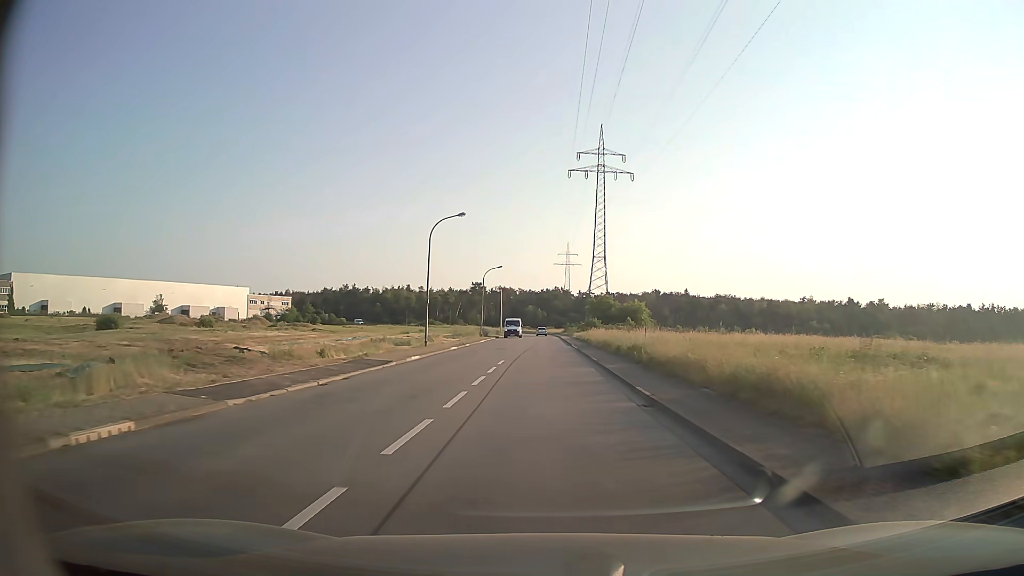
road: unclassified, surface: asphalt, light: Day
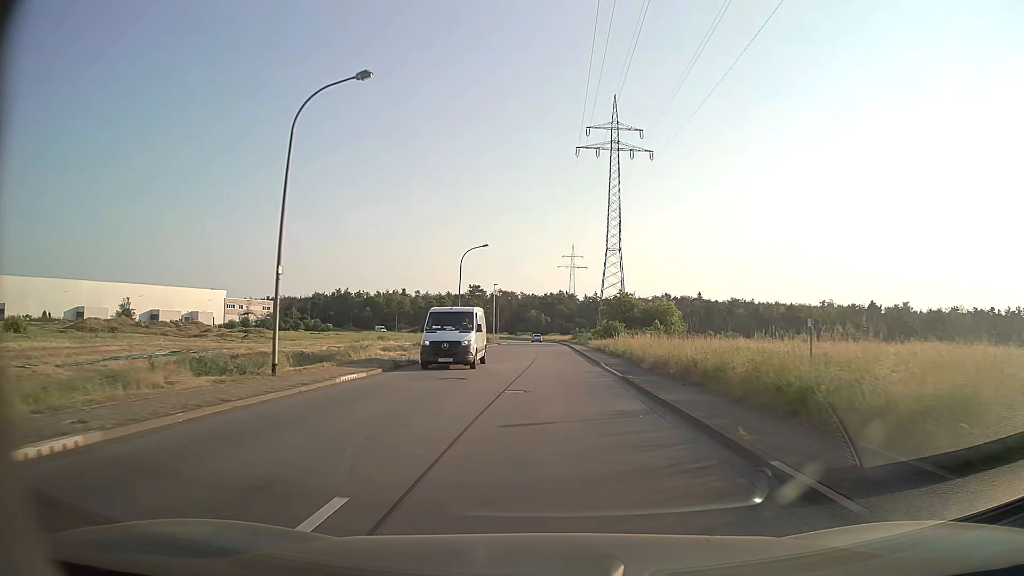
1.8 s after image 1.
(-0.1, +23.3) m; 0°
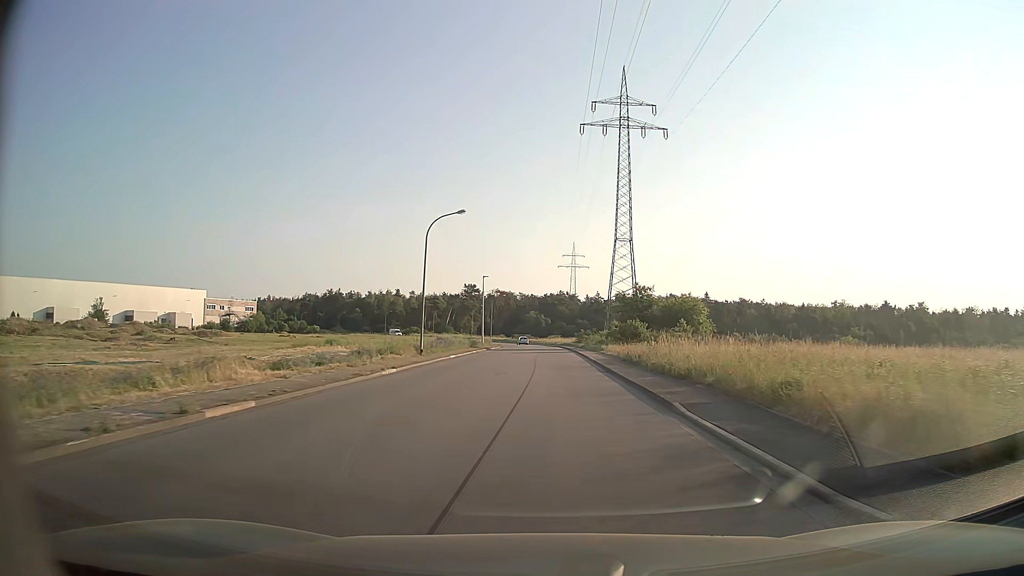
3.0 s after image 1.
(0.0, +15.4) m; 0°
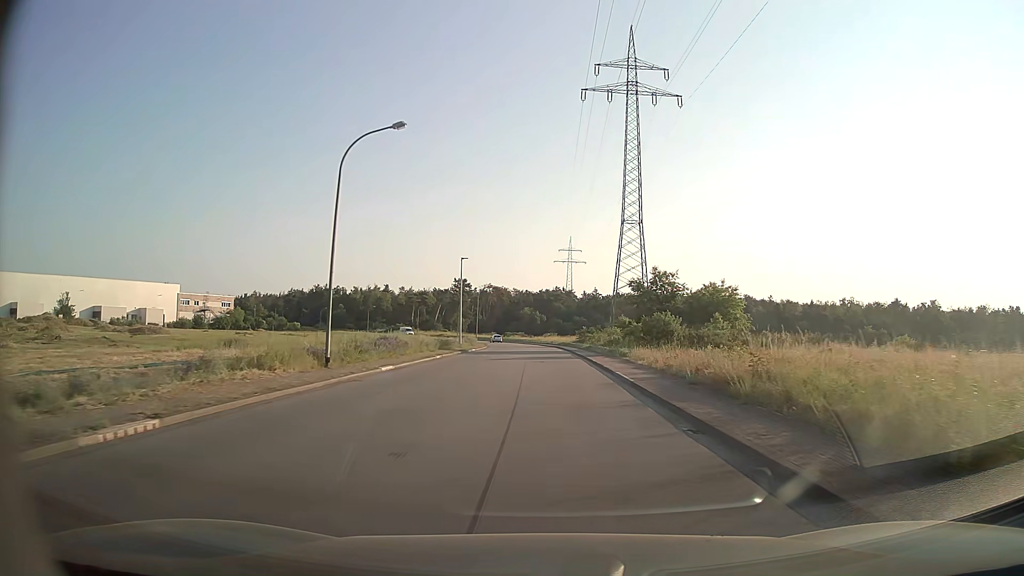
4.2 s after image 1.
(0.0, +15.5) m; 0°
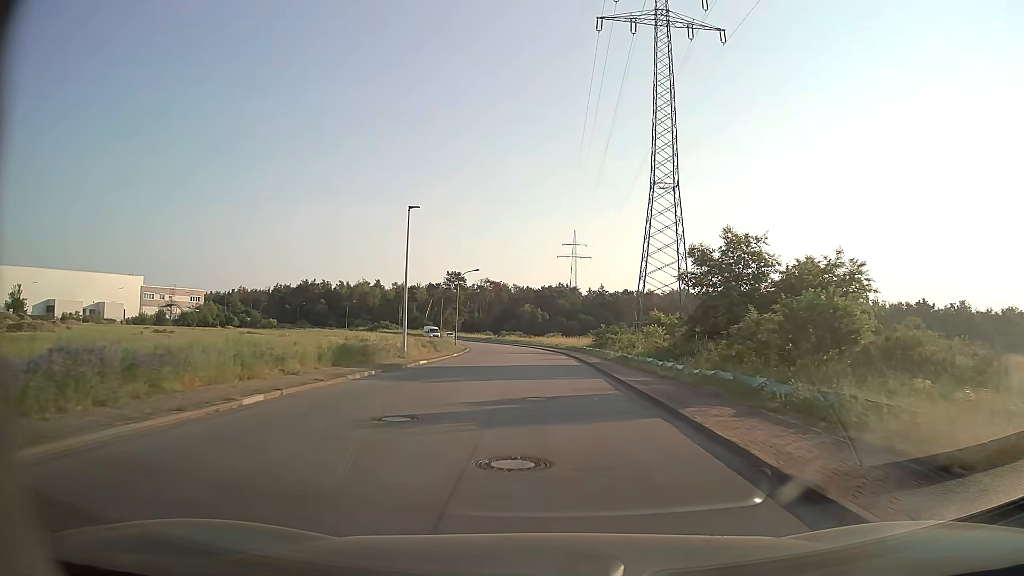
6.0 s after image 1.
(0.0, +23.2) m; 0°
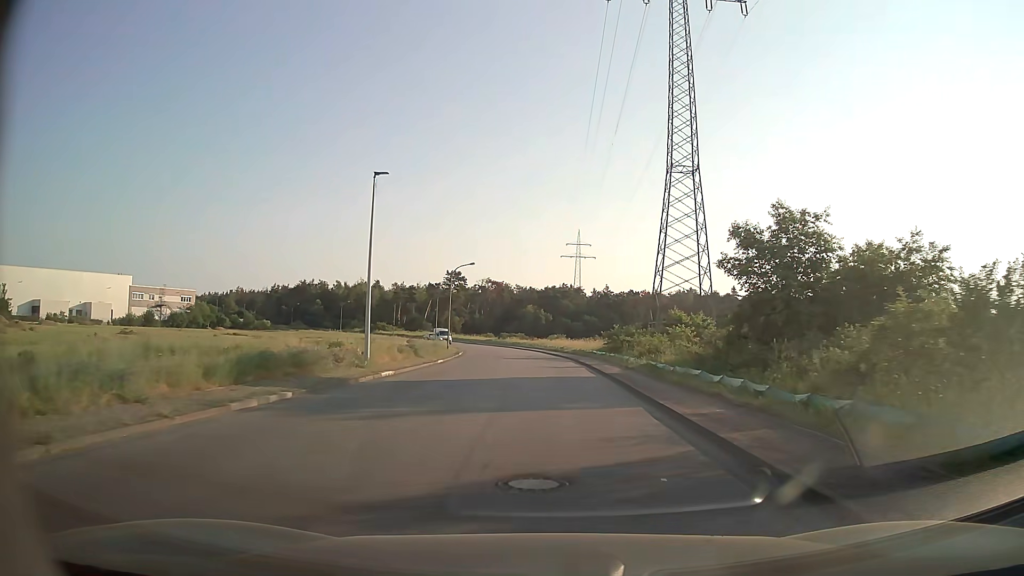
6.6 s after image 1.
(0.0, +7.7) m; -1°
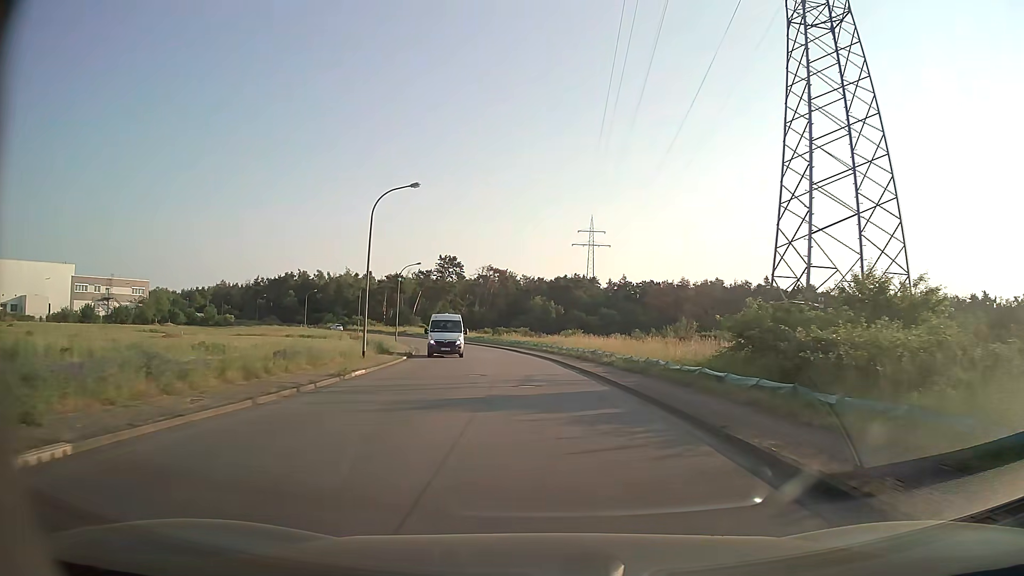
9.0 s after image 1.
(-0.1, +31.2) m; -1°
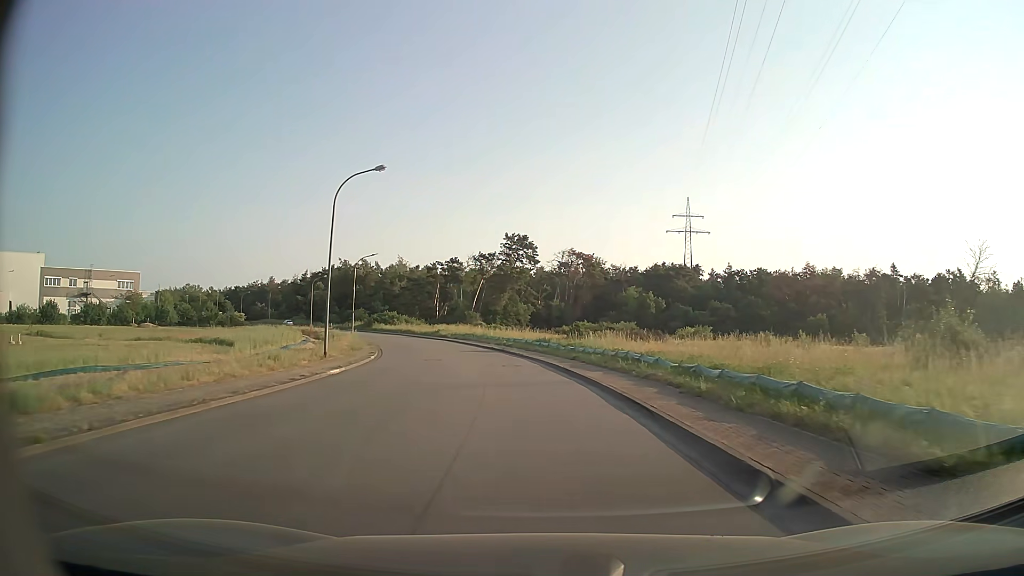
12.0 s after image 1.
(-1.9, +39.0) m; -7°
